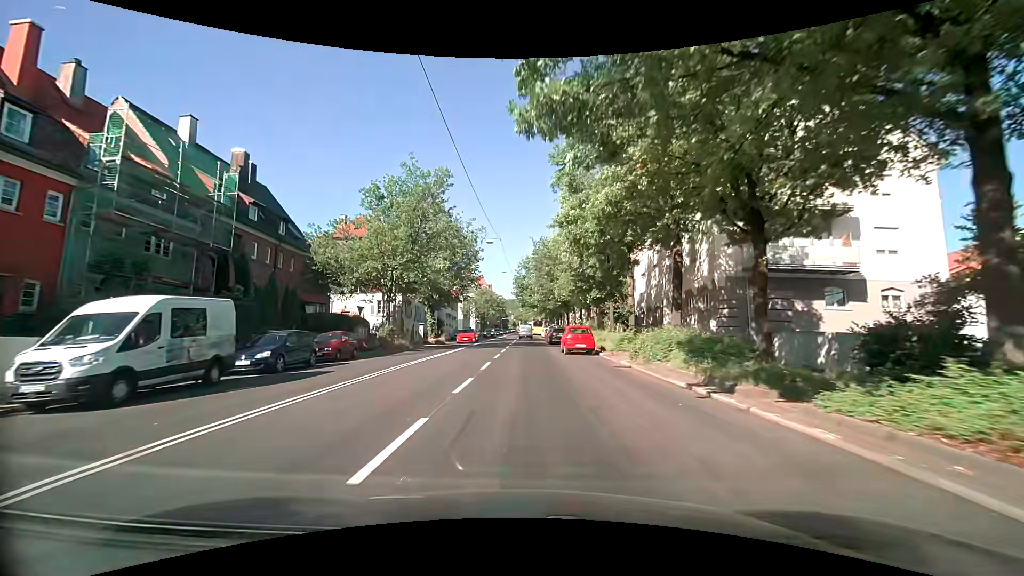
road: secondary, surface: asphalt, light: Day
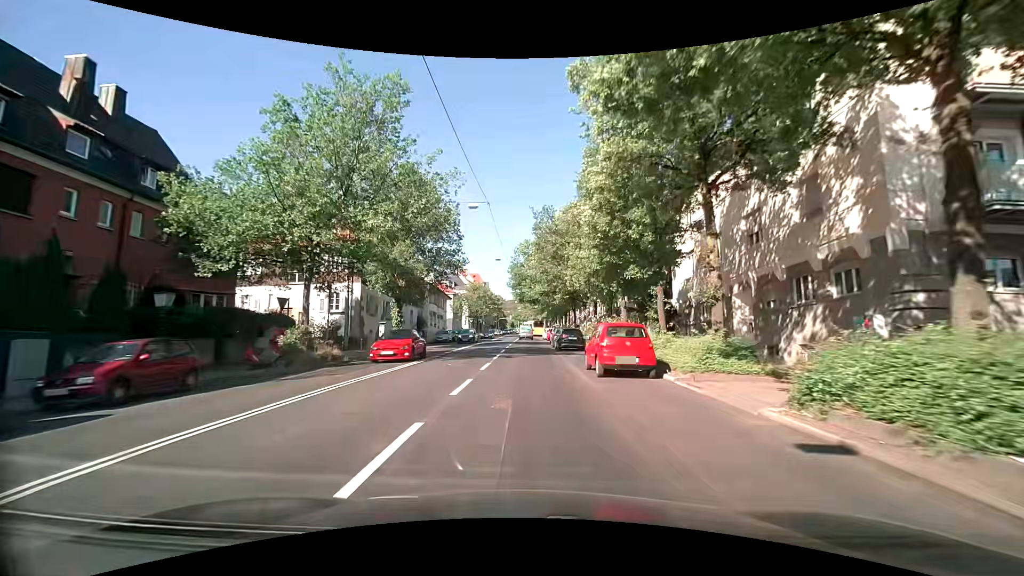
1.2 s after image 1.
(0.0, +12.6) m; 0°
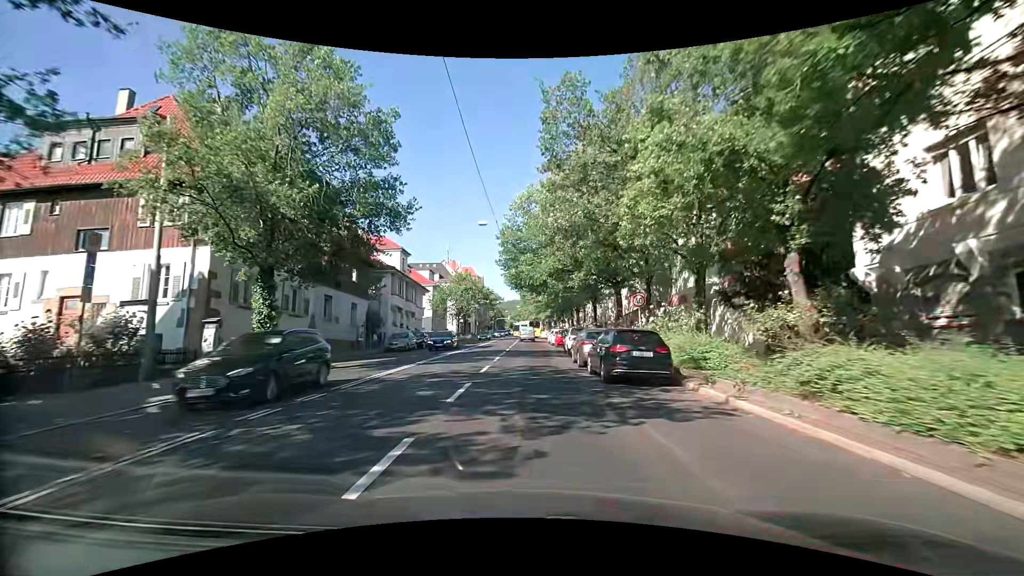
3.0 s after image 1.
(+0.1, +18.8) m; 0°
(0, +10) (0, +20) (0, +30) (0, +40) (0, +50) (0, +60) (0, +70) (0, +80) (0, +90) (-1, +100) m
